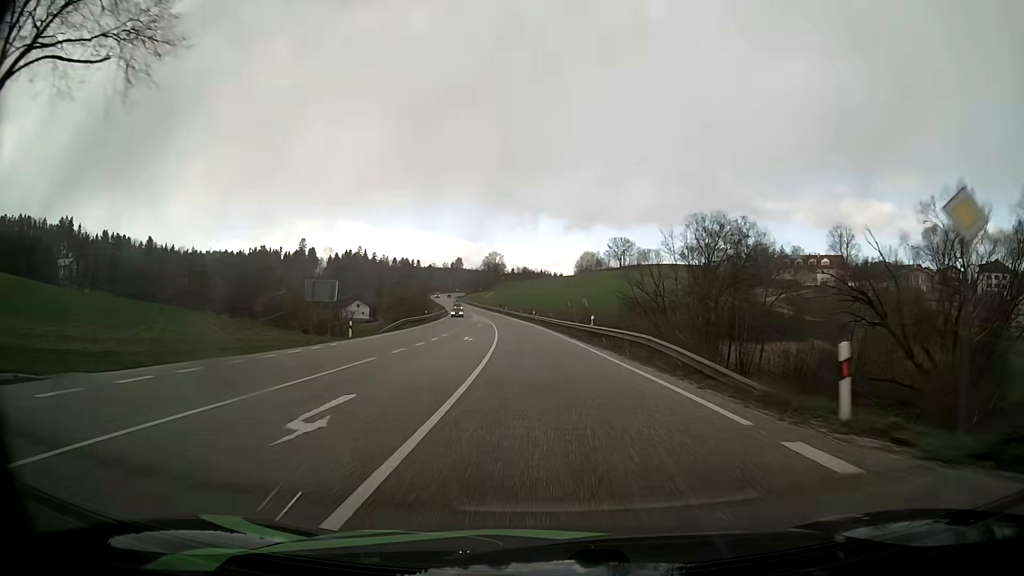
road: primary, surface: asphalt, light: Day
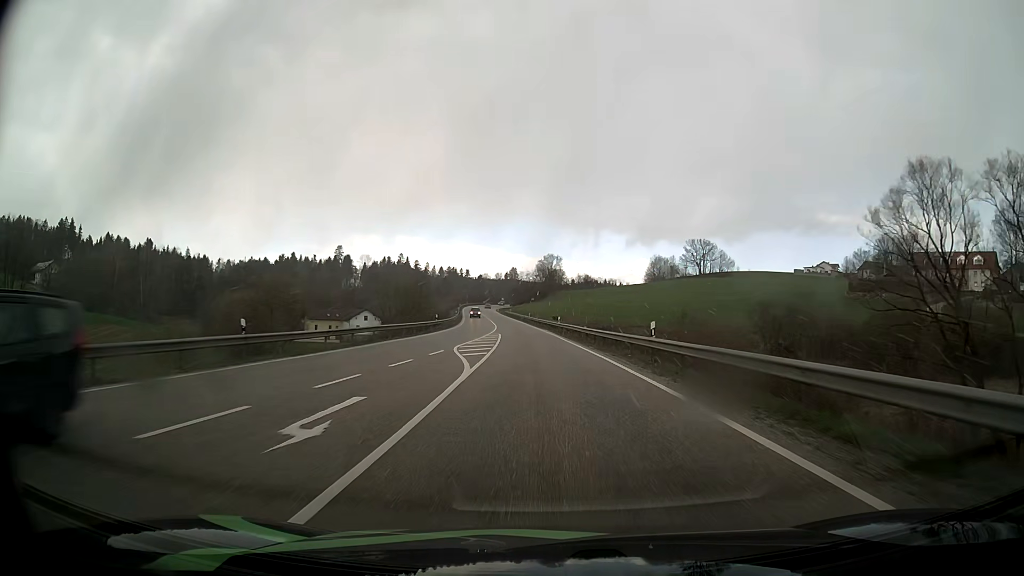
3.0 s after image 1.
(-3.2, +60.8) m; -5°
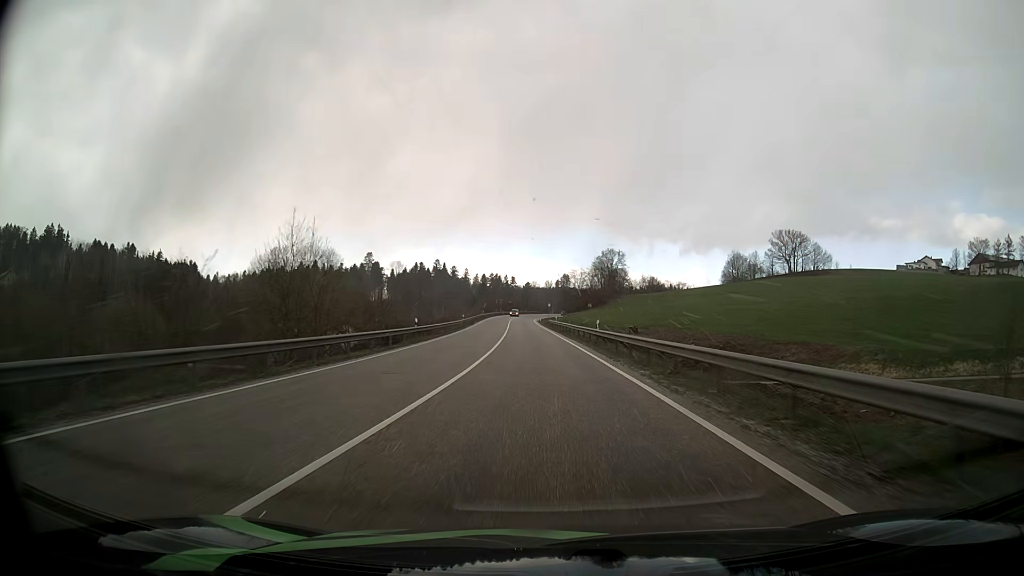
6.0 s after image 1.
(-2.2, +60.2) m; -5°
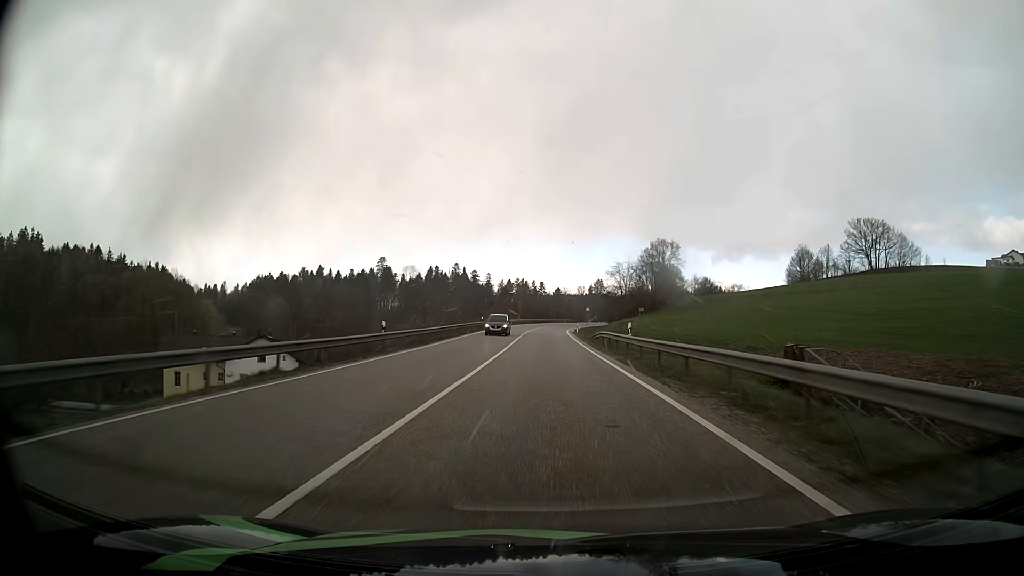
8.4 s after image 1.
(-1.0, +48.5) m; -3°
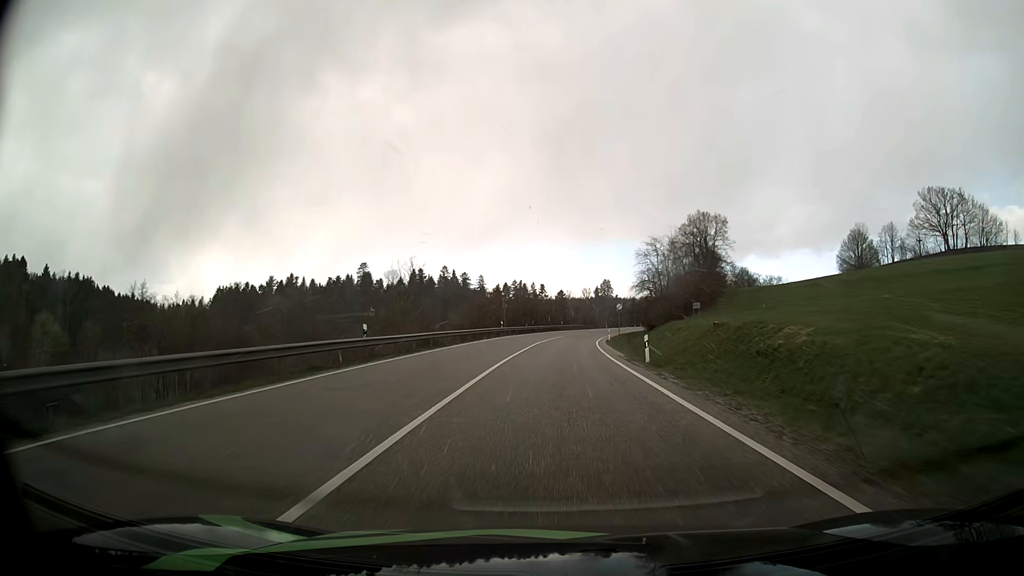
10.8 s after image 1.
(-0.2, +48.8) m; 0°
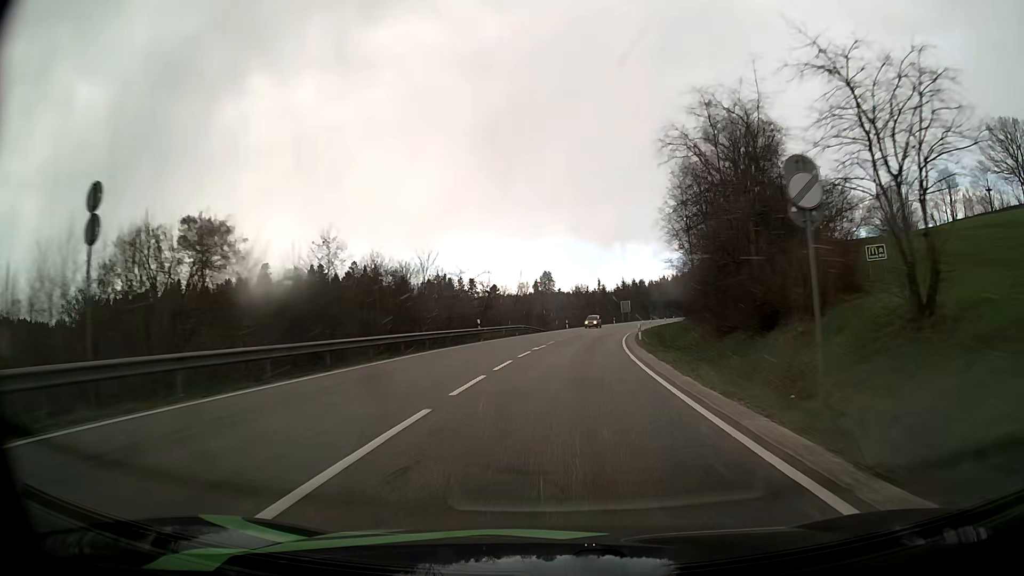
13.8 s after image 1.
(+2.4, +61.0) m; +5°
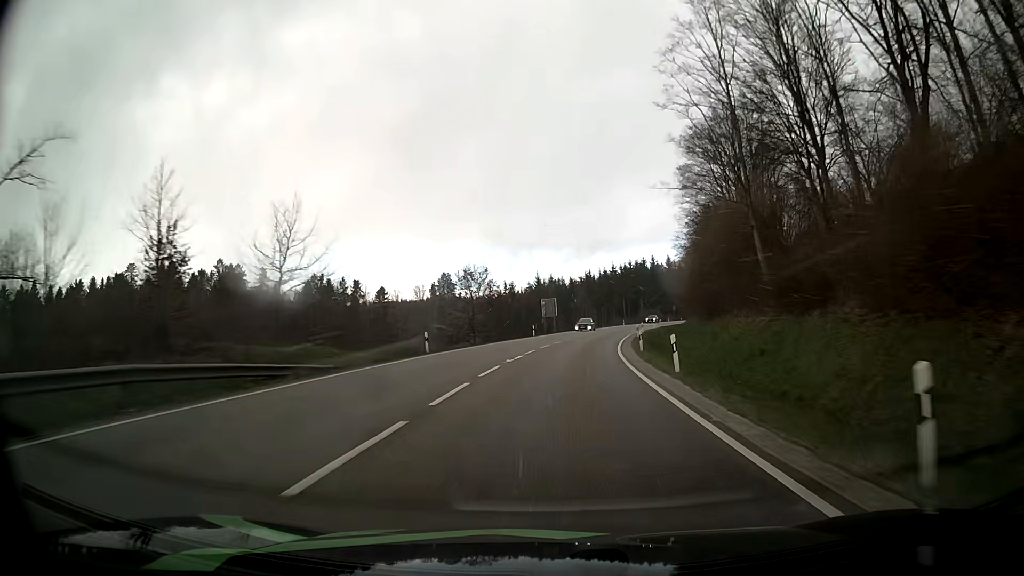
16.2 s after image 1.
(+3.4, +48.9) m; +8°
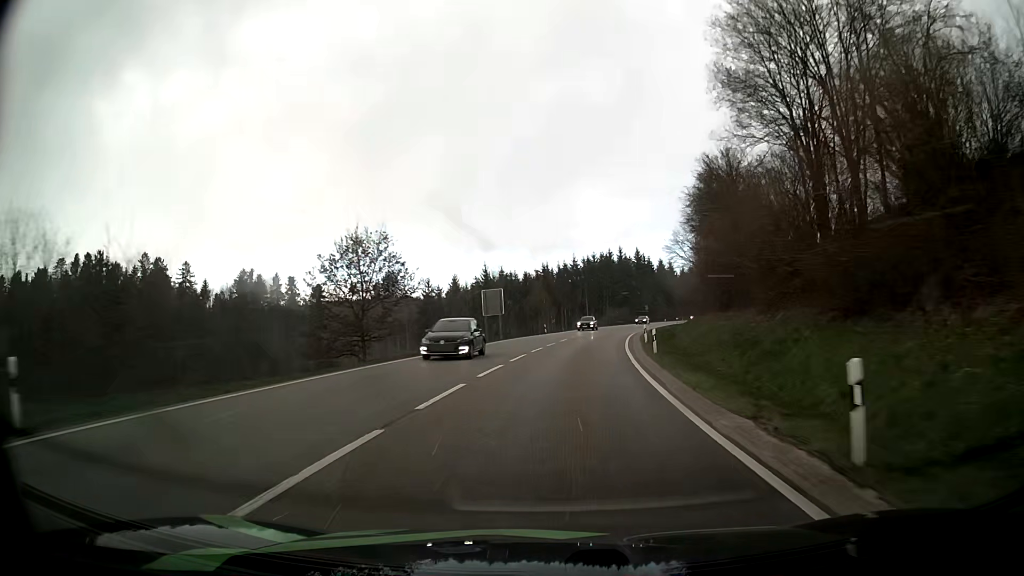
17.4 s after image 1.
(+0.9, +24.8) m; +4°
(0, +10) (+1, +20) (+1, +30) (+3, +40) (+4, +50) (+6, +60) (+8, +69) (+10, +79) (+13, +89) (+15, +98) m
